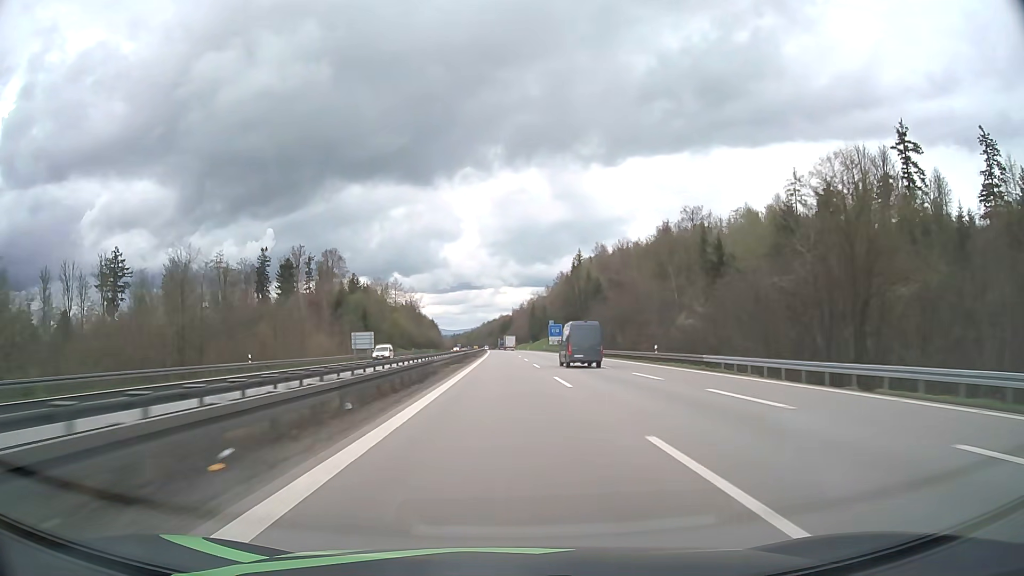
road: motorway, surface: asphalt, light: Day
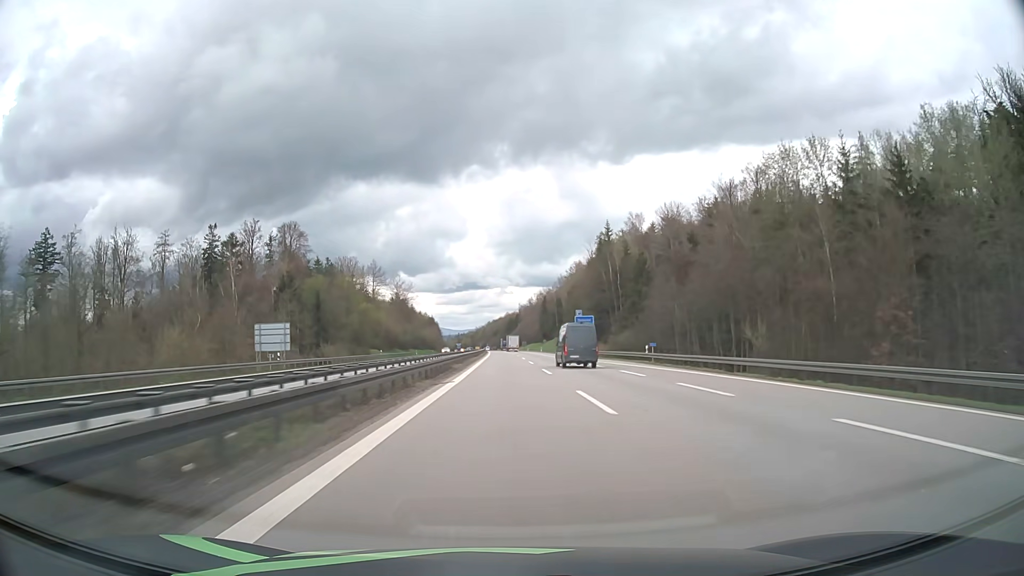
(-0.3, +43.9) m; -1°
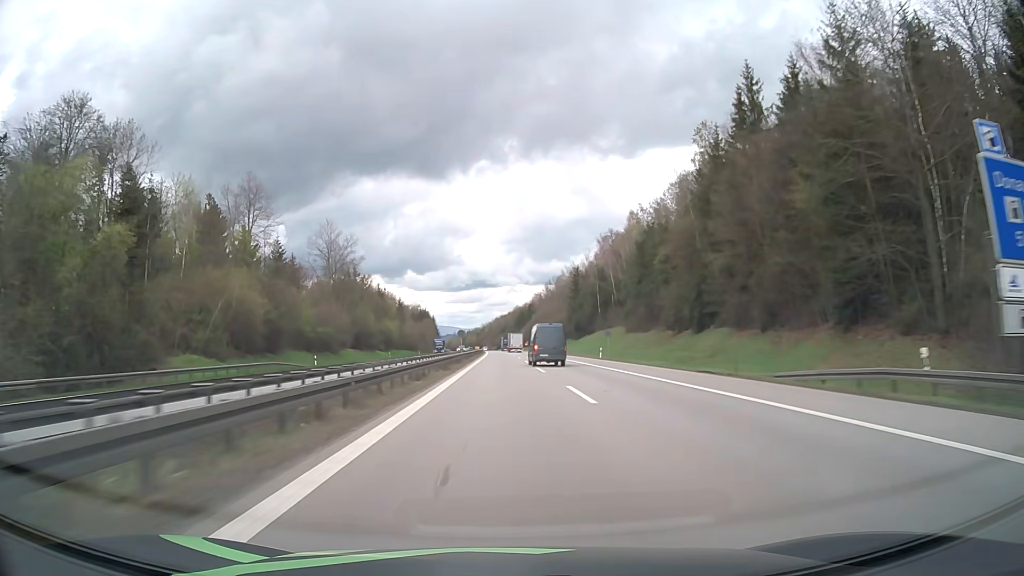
(-0.5, +87.9) m; -1°
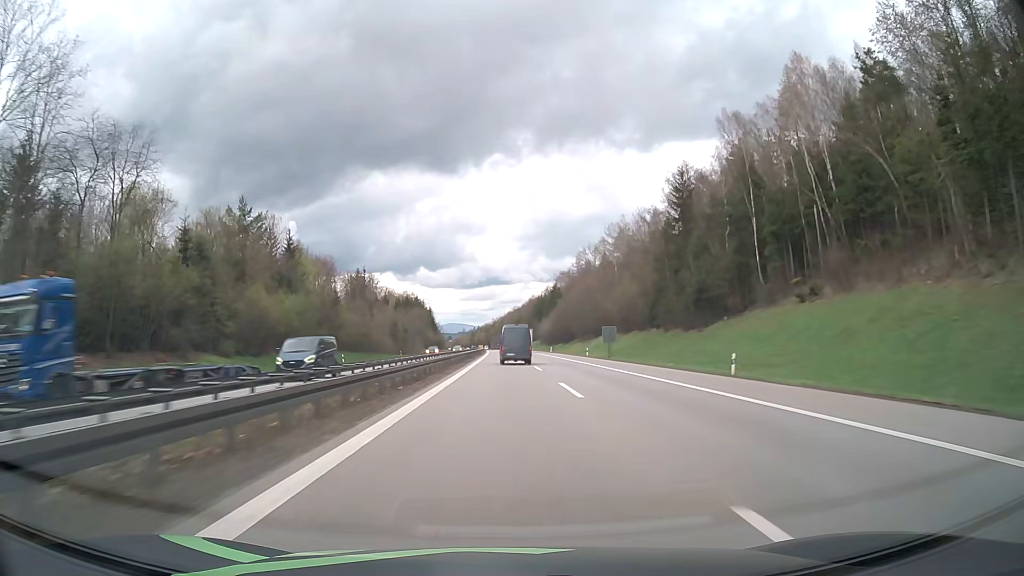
(-0.7, +87.8) m; -1°
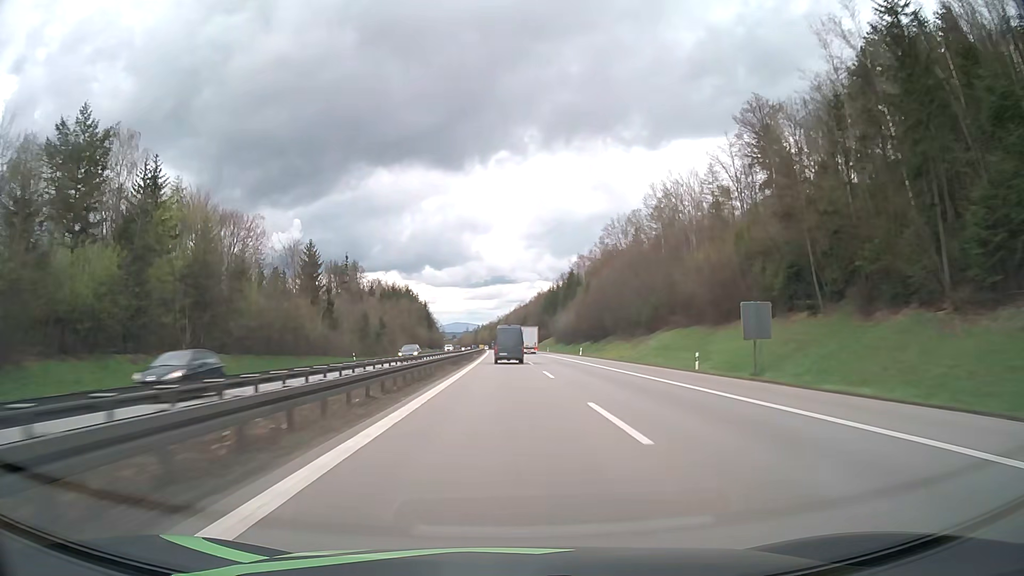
(-0.2, +43.9) m; -1°
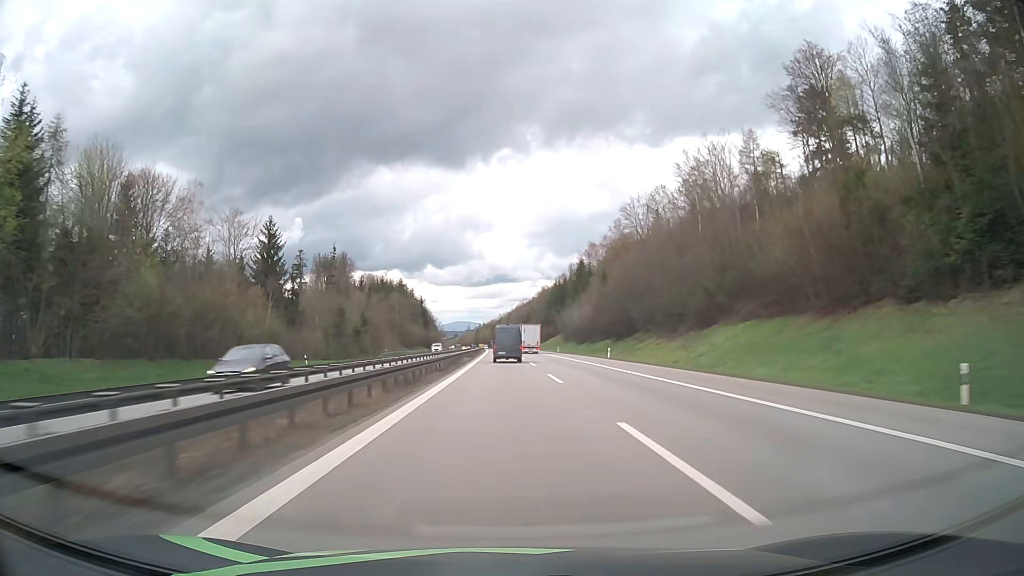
(0.0, +21.9) m; 0°
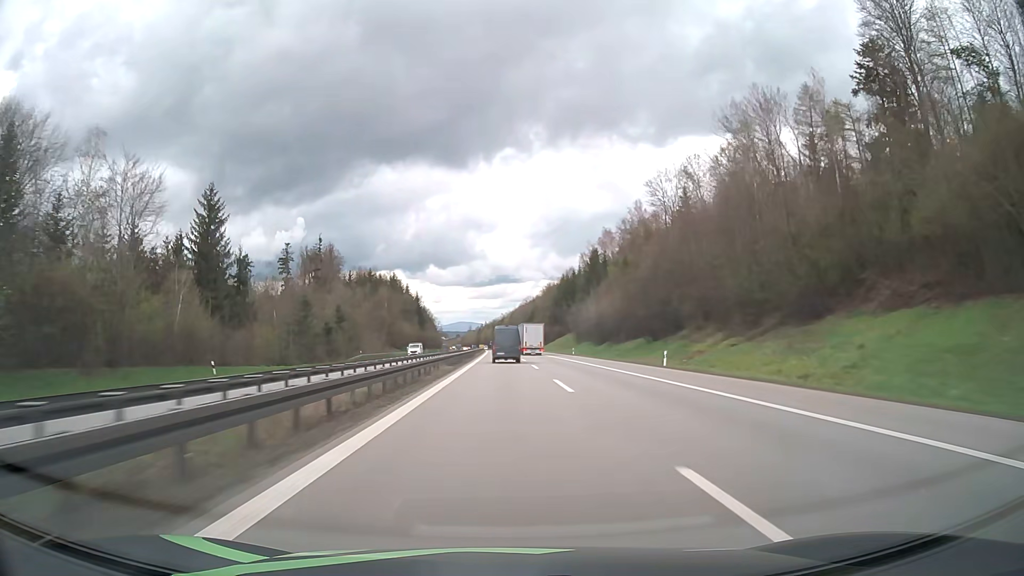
(-0.1, +21.9) m; 0°
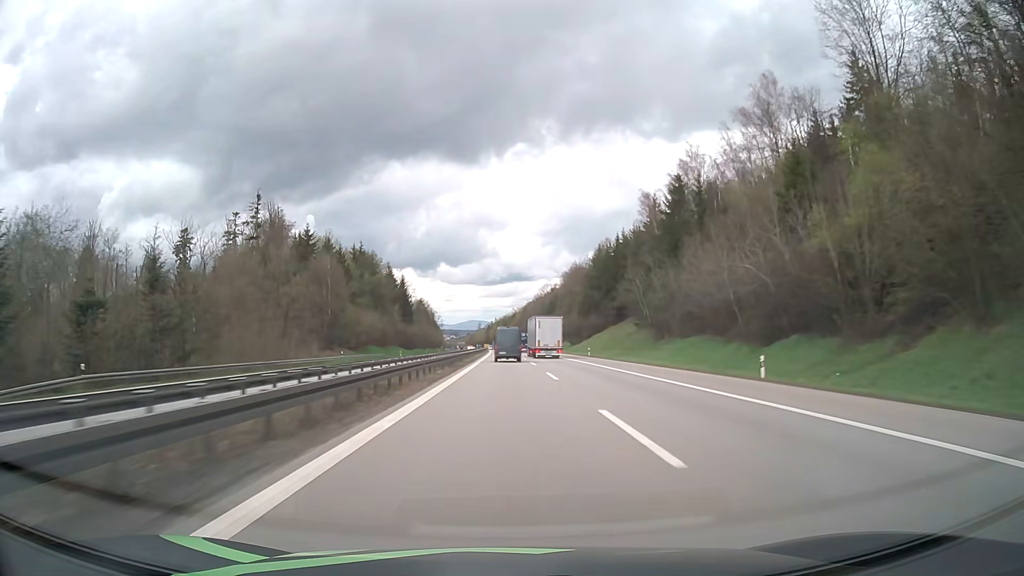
(-0.4, +65.4) m; -1°
(0, +10) (0, +20) (0, +30) (0, +40) (0, +50) (0, +60) (-1, +70) (-1, +80) (-1, +90) (-1, +100) m
